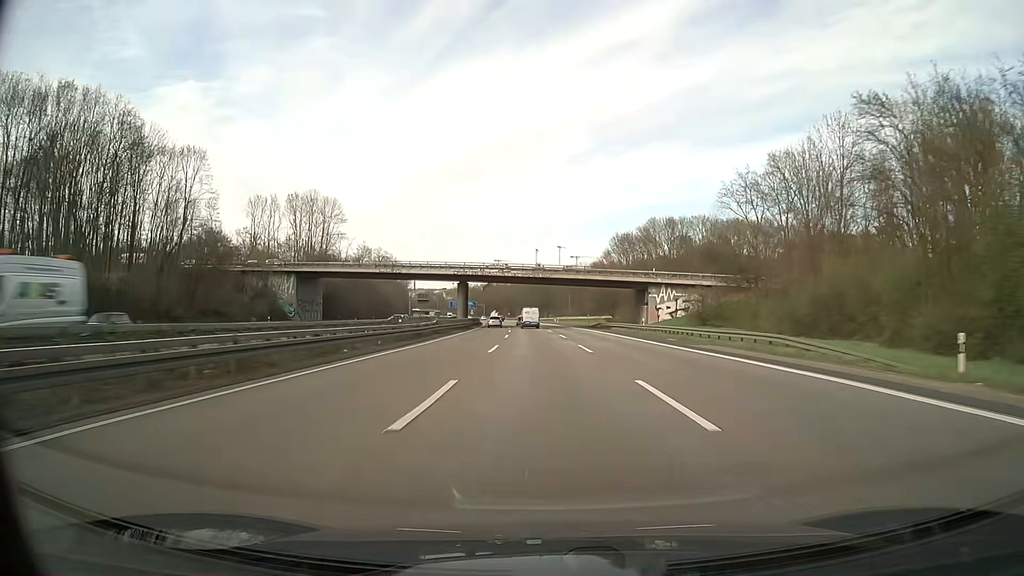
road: motorway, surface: asphalt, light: Day
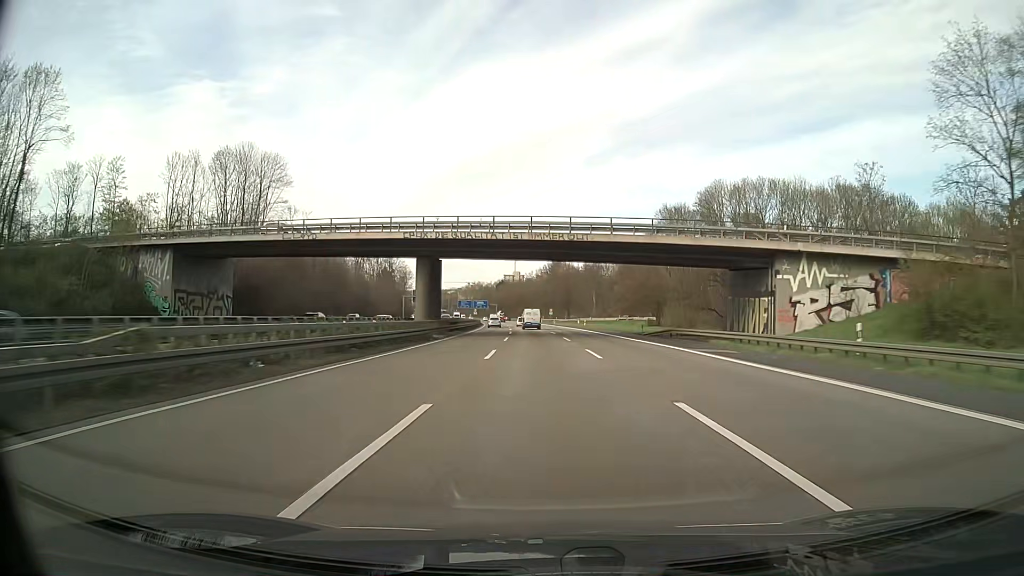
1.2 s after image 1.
(-0.5, +38.7) m; -1°
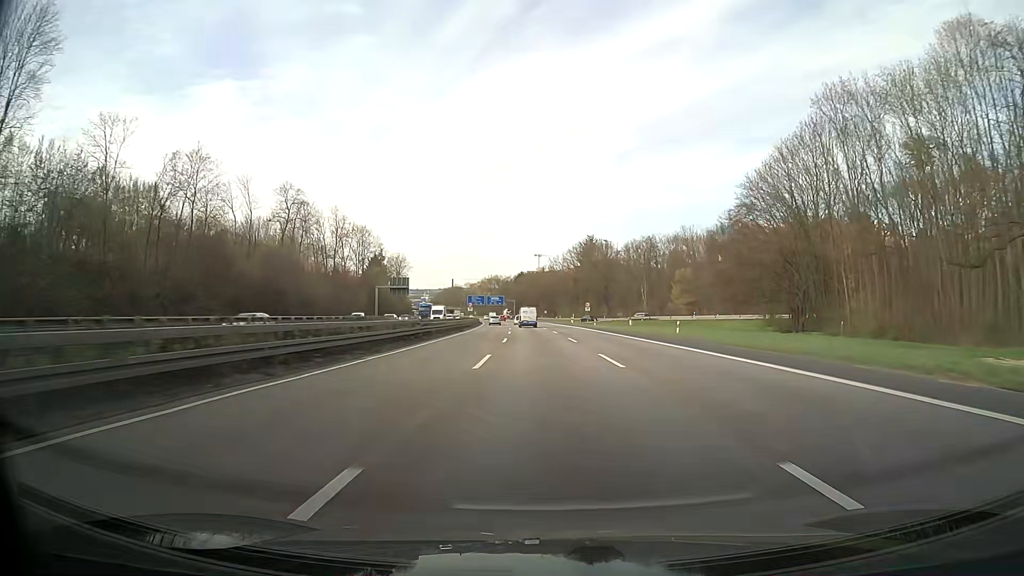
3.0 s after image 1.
(-1.2, +57.7) m; -3°
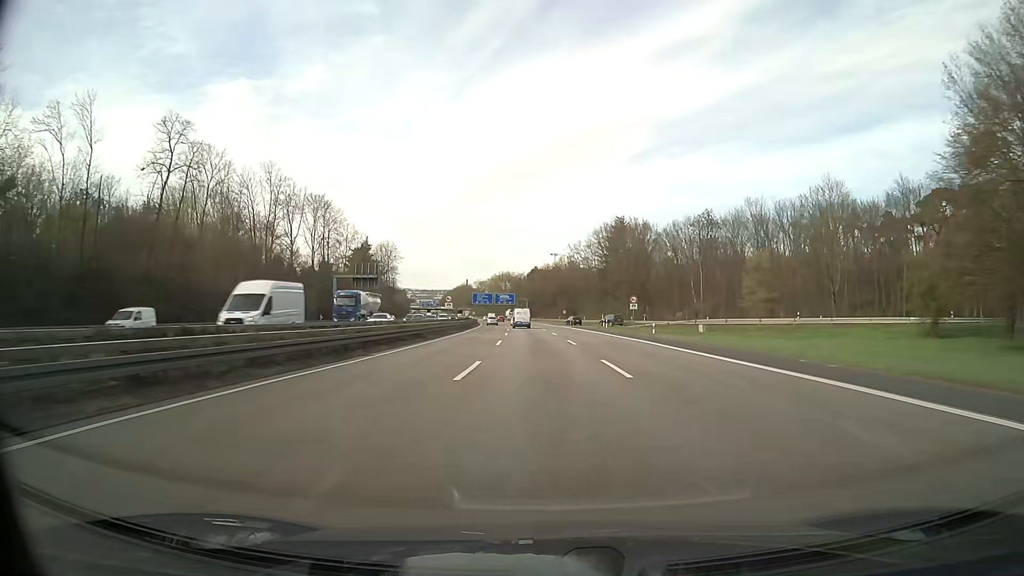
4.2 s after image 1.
(-0.1, +38.3) m; -1°
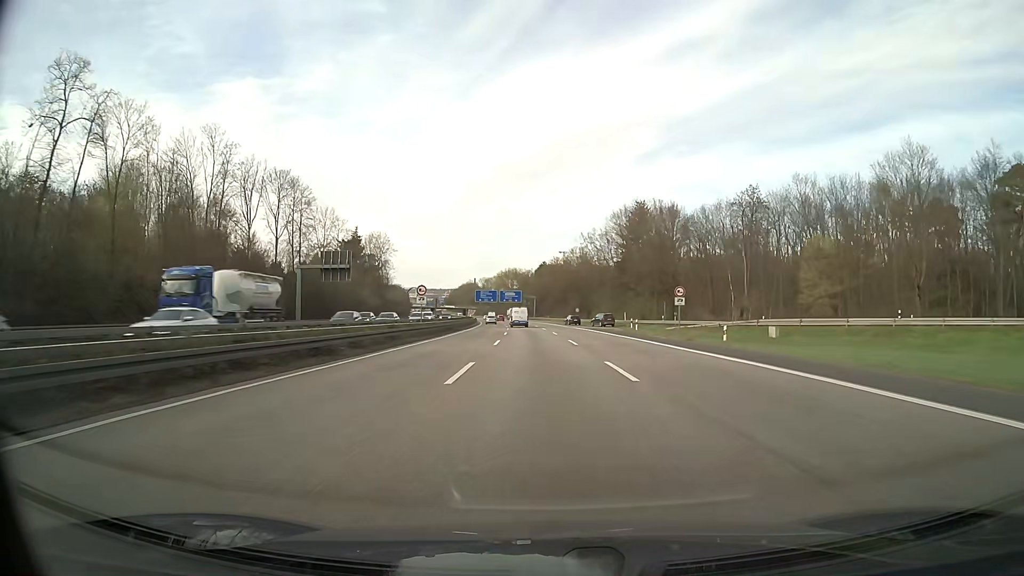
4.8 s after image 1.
(-0.1, +19.1) m; -1°
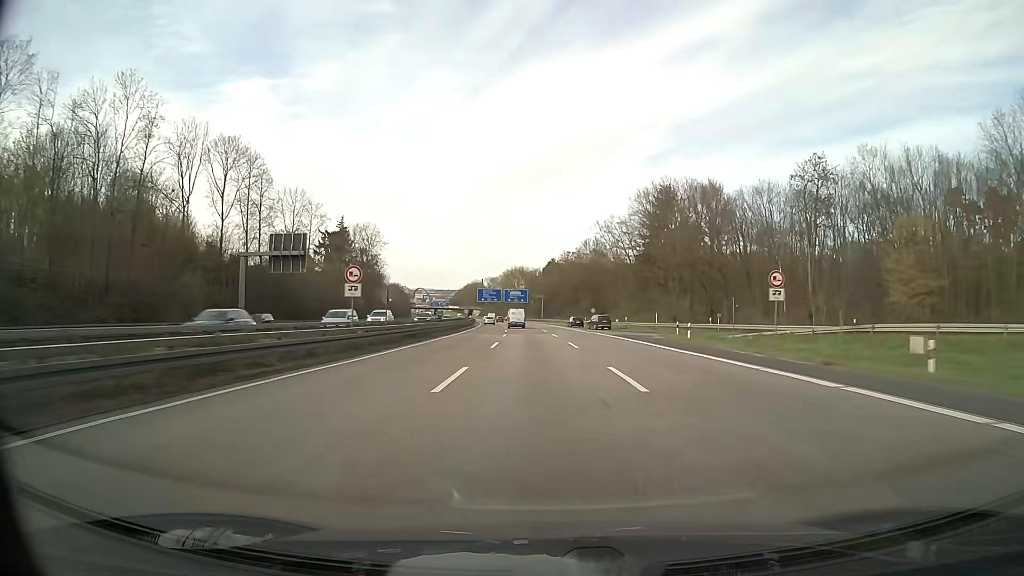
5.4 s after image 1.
(-0.1, +19.1) m; -1°
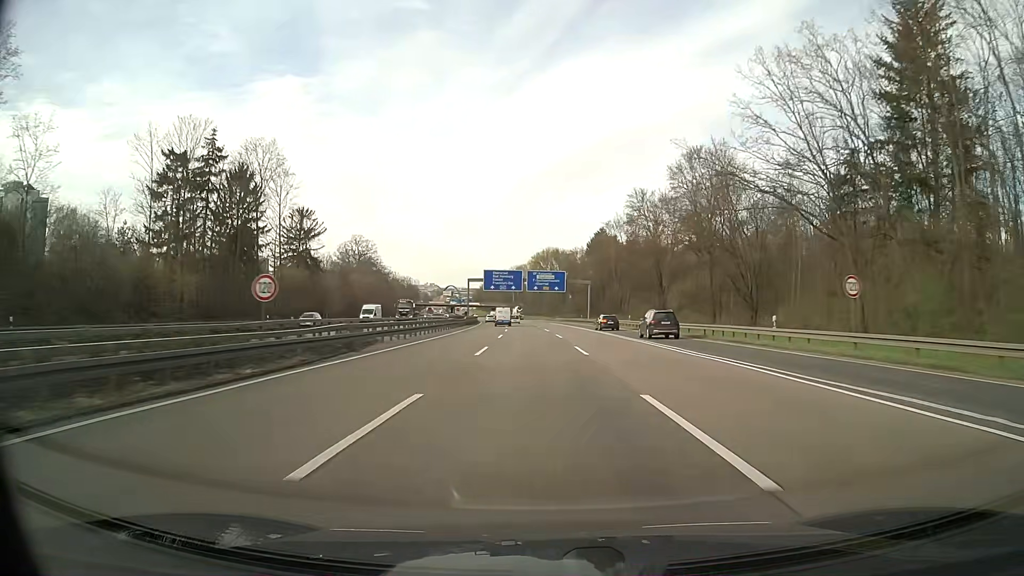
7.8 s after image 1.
(-1.9, +76.2) m; -3°
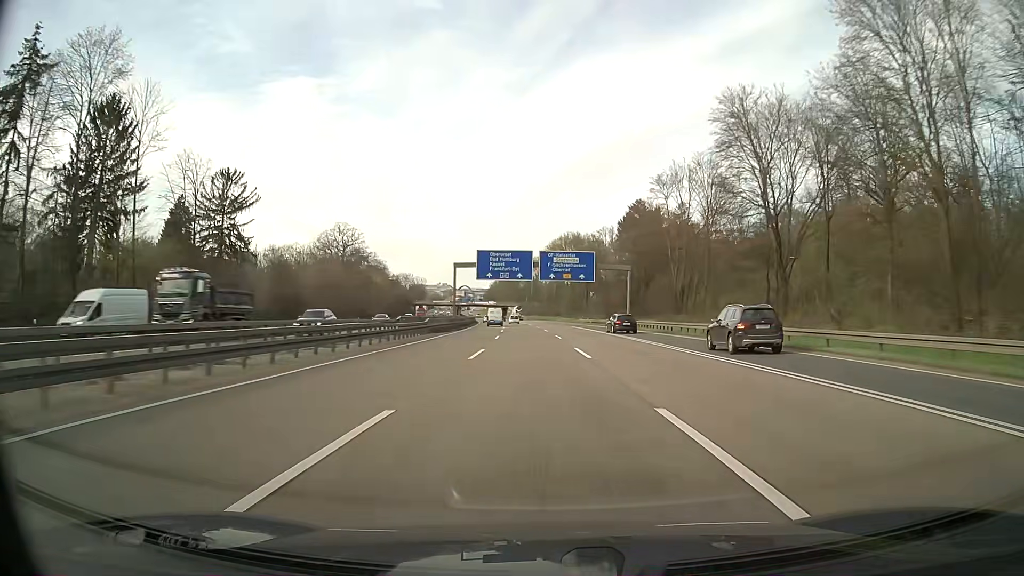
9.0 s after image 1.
(-0.4, +38.0) m; -1°
(0, +10) (0, +20) (0, +30) (-1, +40) (-1, +50) (-1, +60) (-2, +70) (-2, +80) (-3, +90) (-4, +100) m
